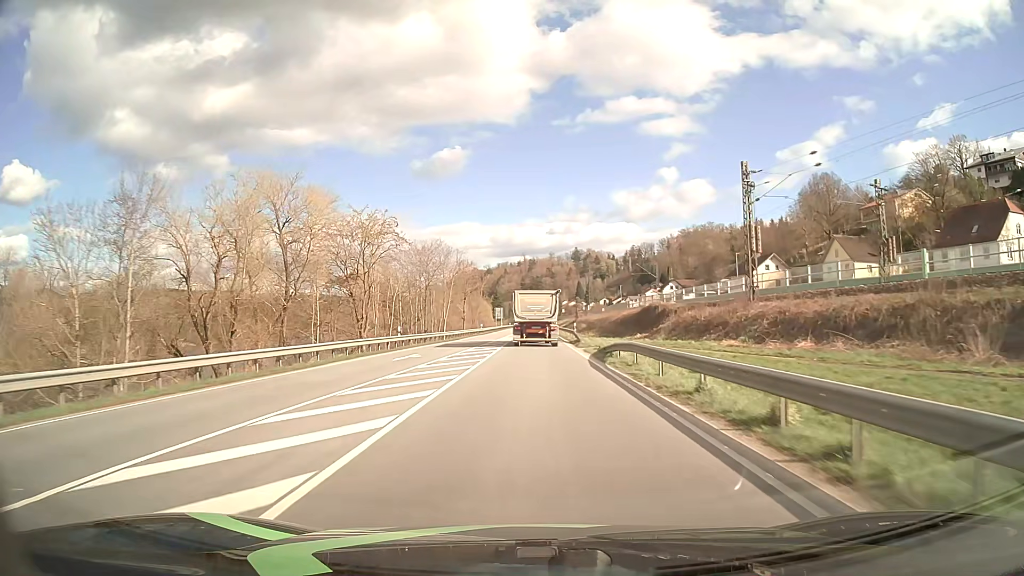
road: primary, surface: asphalt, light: Day
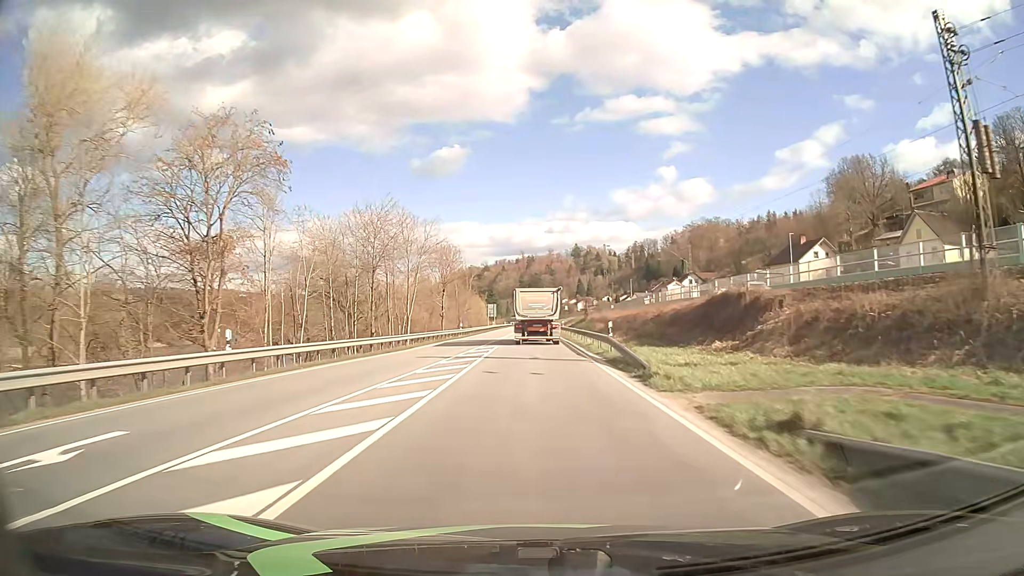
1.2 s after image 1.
(0.0, +23.7) m; 0°
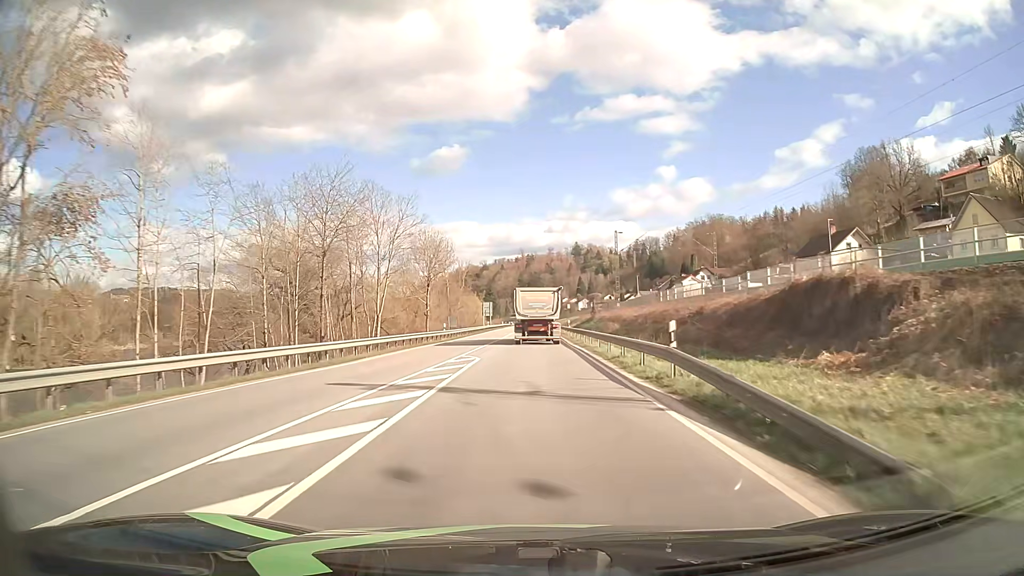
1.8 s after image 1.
(-0.1, +11.9) m; 0°
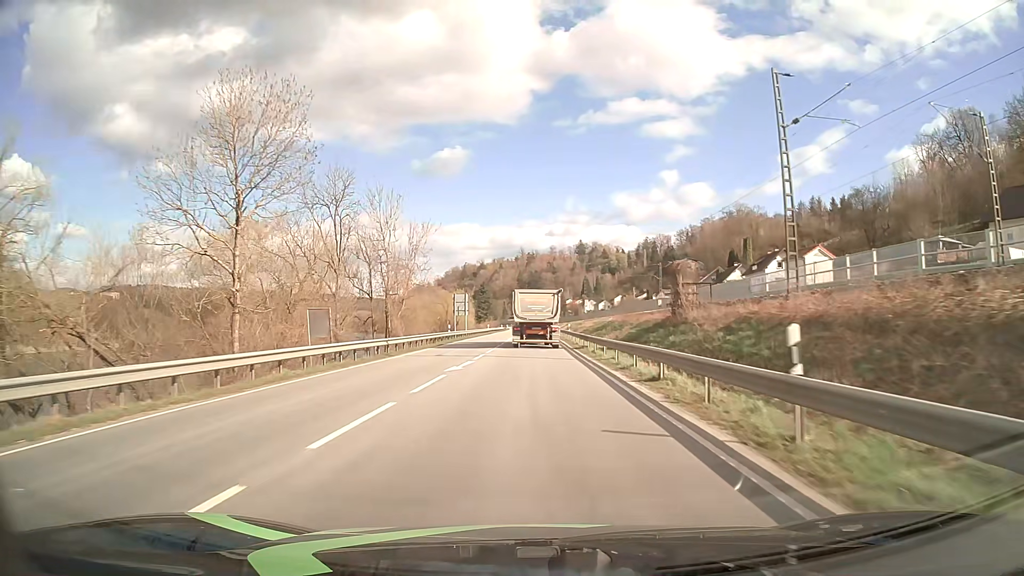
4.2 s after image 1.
(-0.1, +47.2) m; 0°
(0, +10) (0, +20) (0, +30) (0, +40) (0, +50) (0, +60) (0, +70) (0, +80) (0, +90) (0, +100) m
